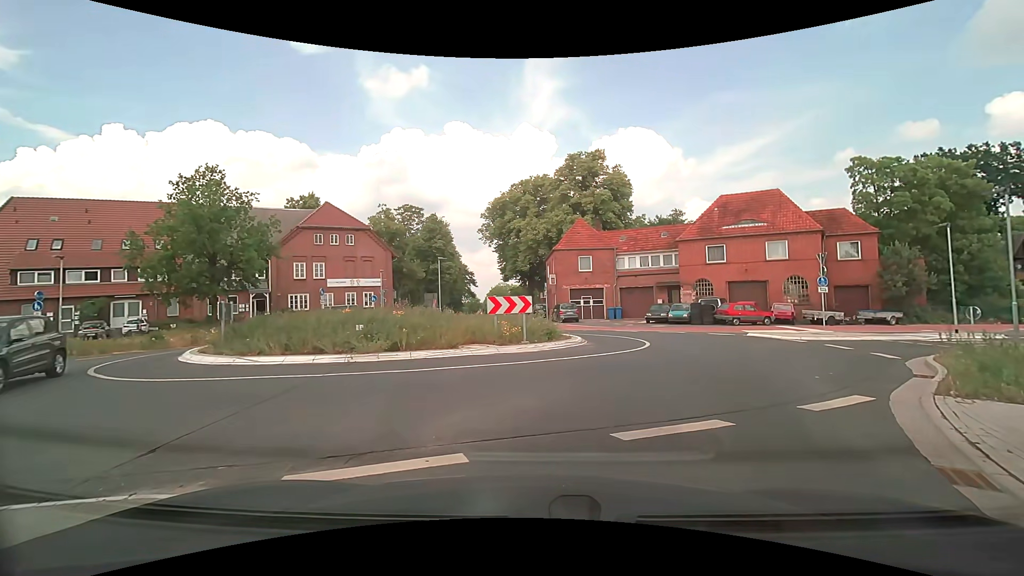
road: secondary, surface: asphalt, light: Day
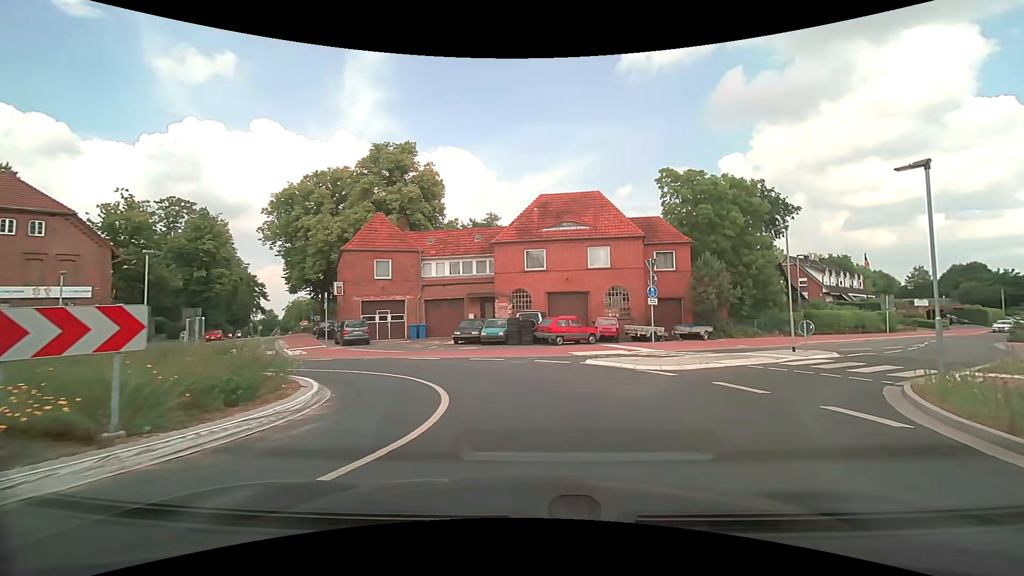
(+1.3, +9.0) m; +20°
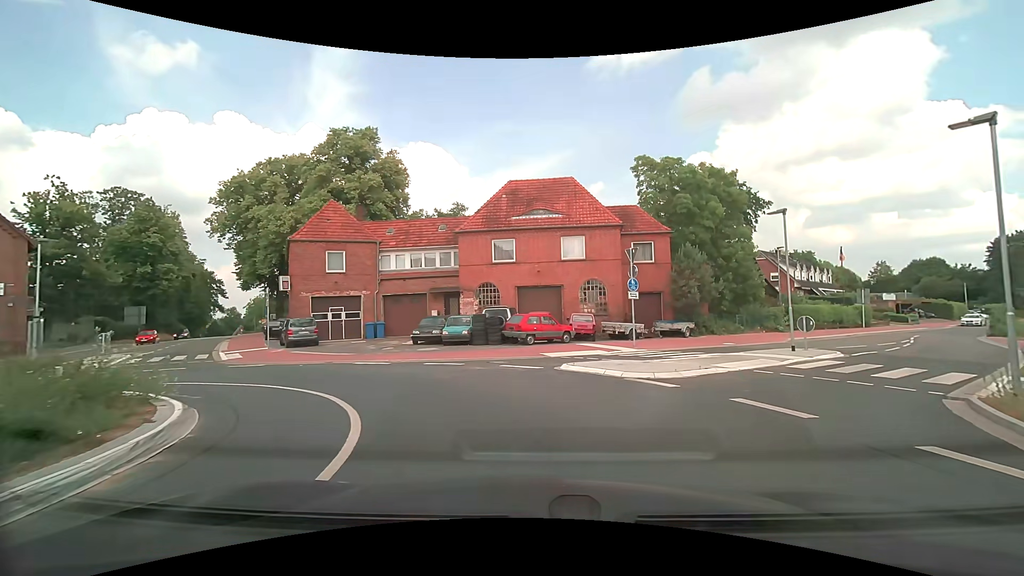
(+0.1, +3.0) m; +3°
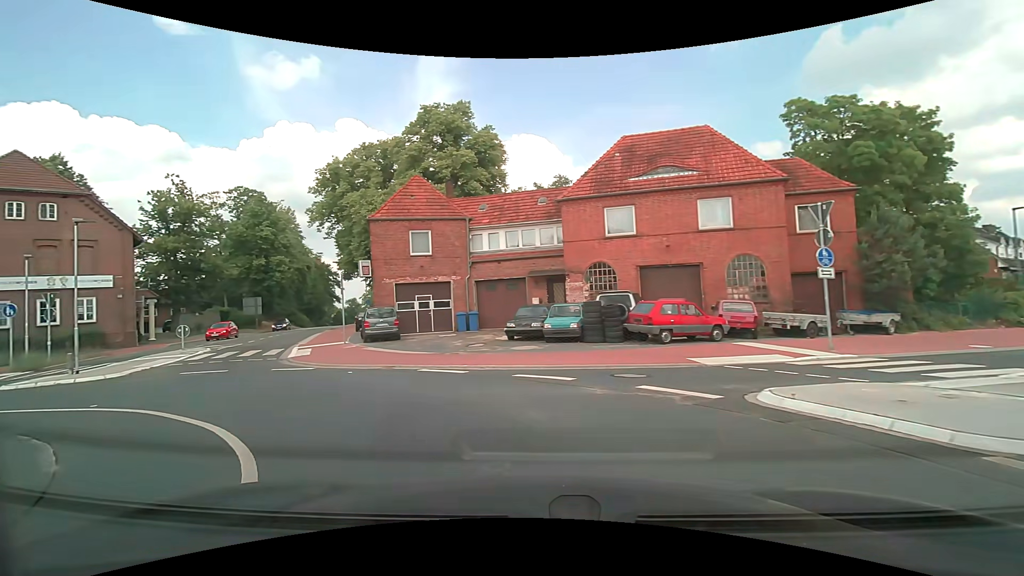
(-0.4, +5.9) m; -12°
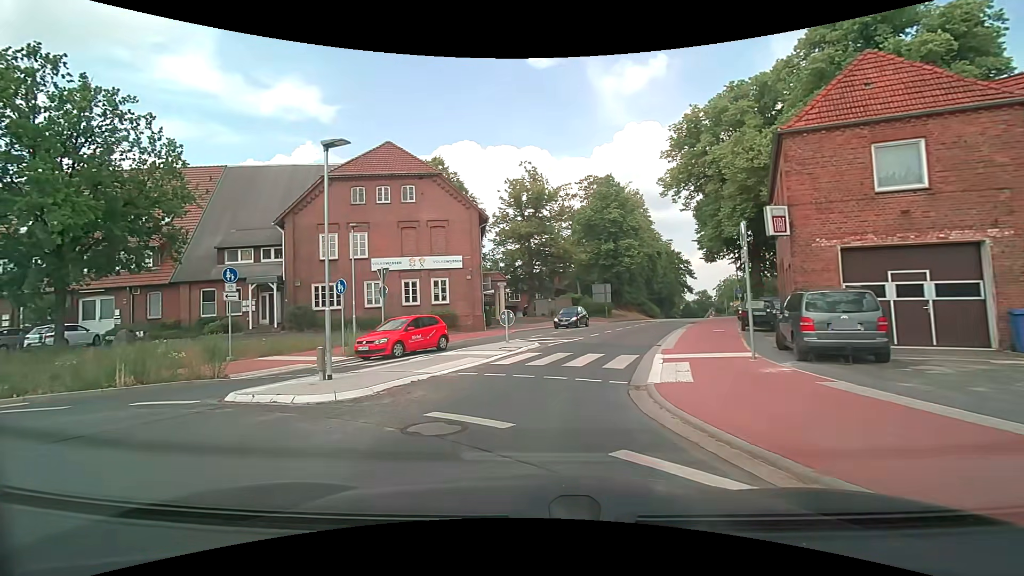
(-4.3, +10.9) m; -38°
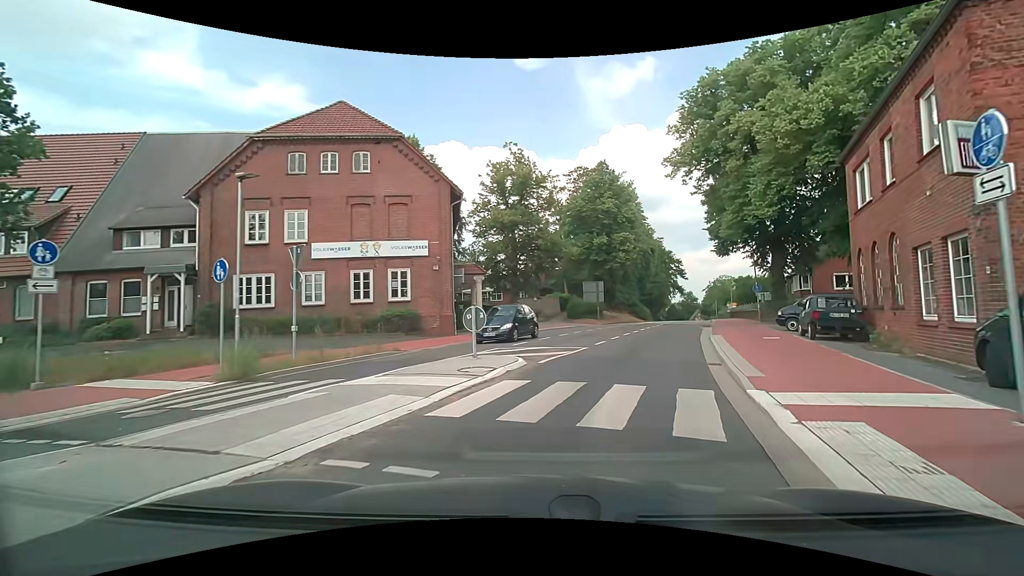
(-0.1, +7.1) m; +1°
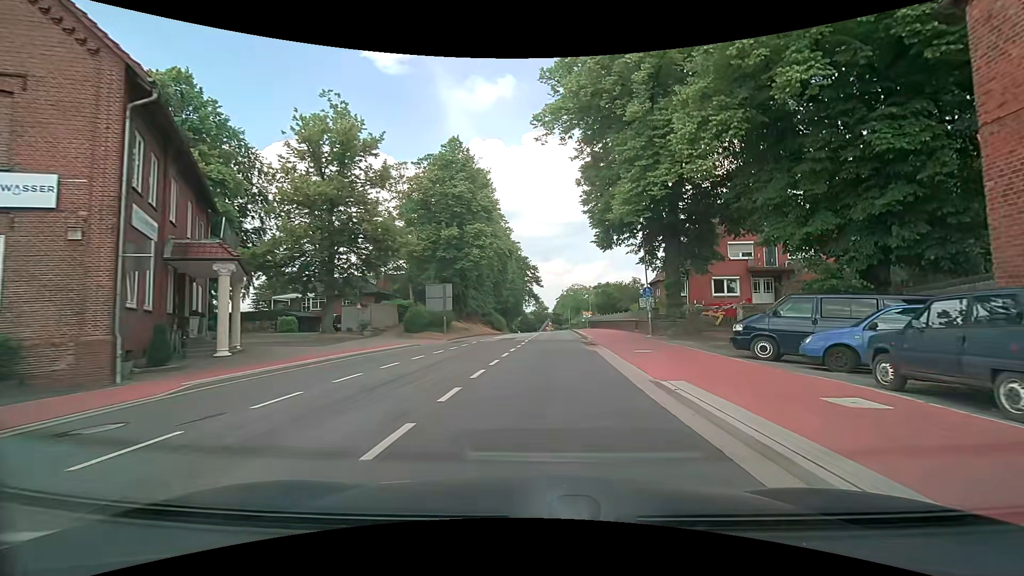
(+2.1, +12.8) m; +18°
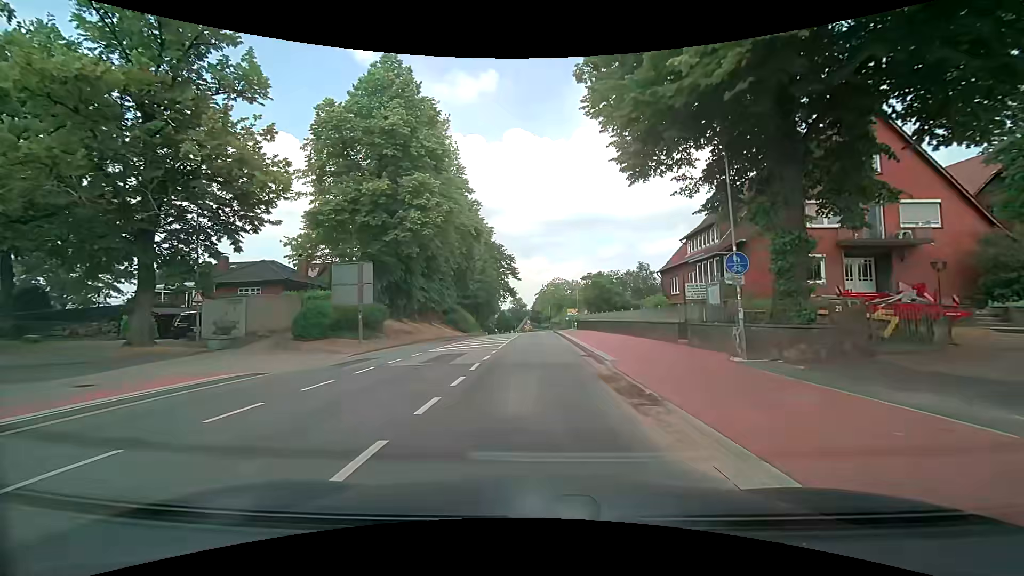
(+0.5, +15.8) m; +2°
(0, +10) (0, +20) (0, +30) (0, +40) (0, +50) (0, +60) (0, +70) (0, +80) (-1, +90) (-1, +100) m
